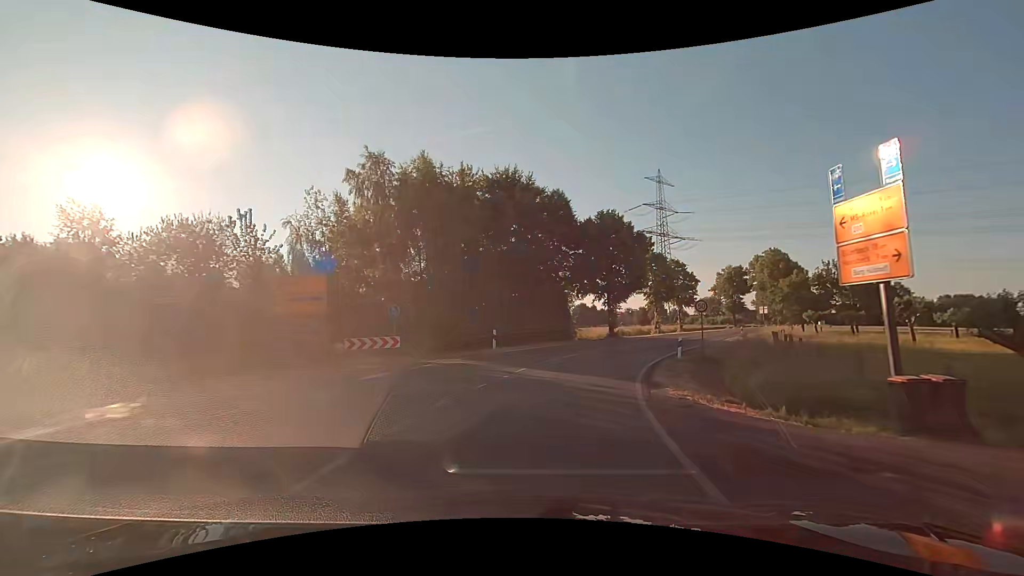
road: secondary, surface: asphalt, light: Day
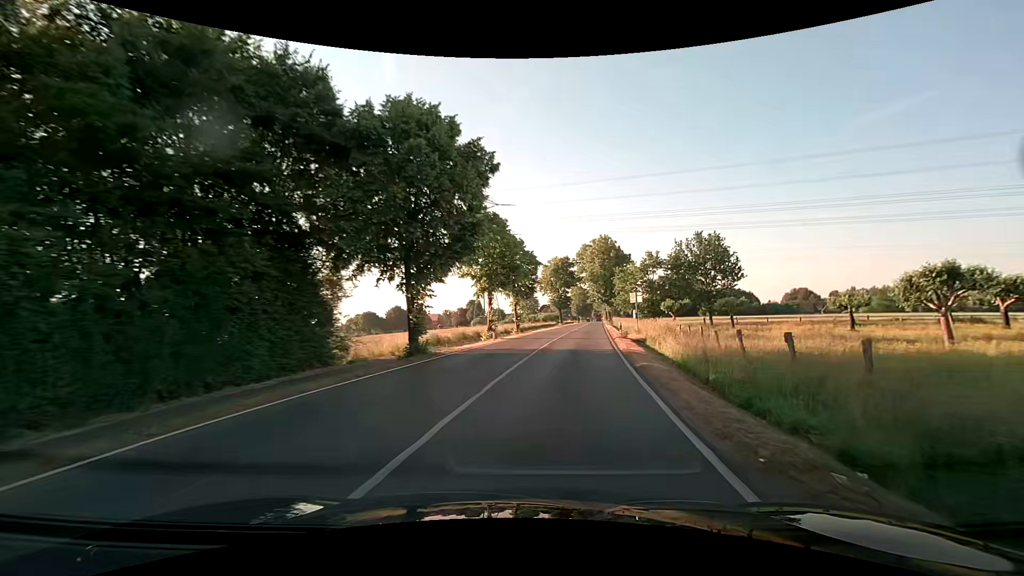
(+4.0, +22.2) m; +21°
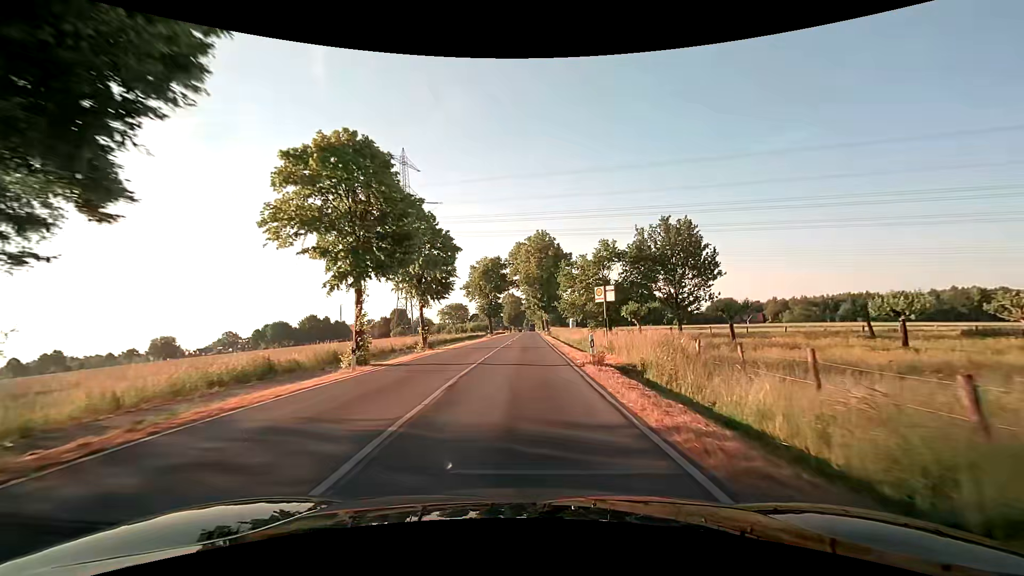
(+1.3, +15.2) m; +8°
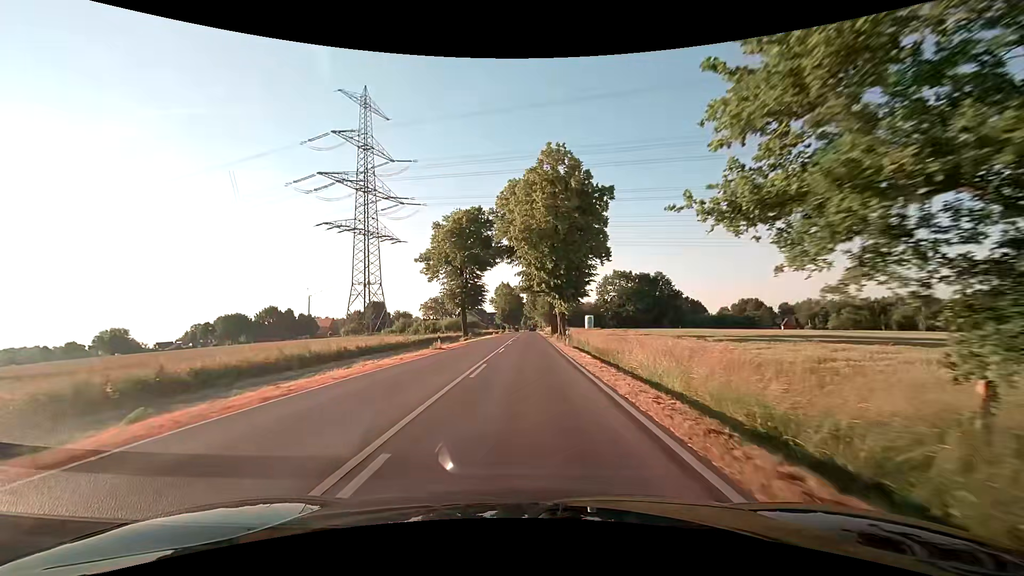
(+0.1, +38.7) m; 0°
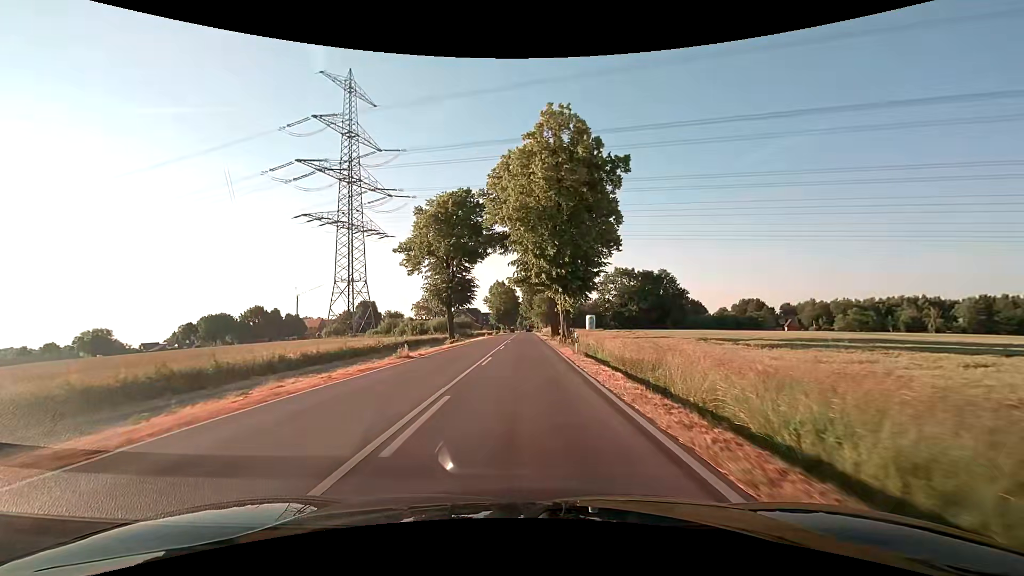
(0.0, +7.8) m; +1°
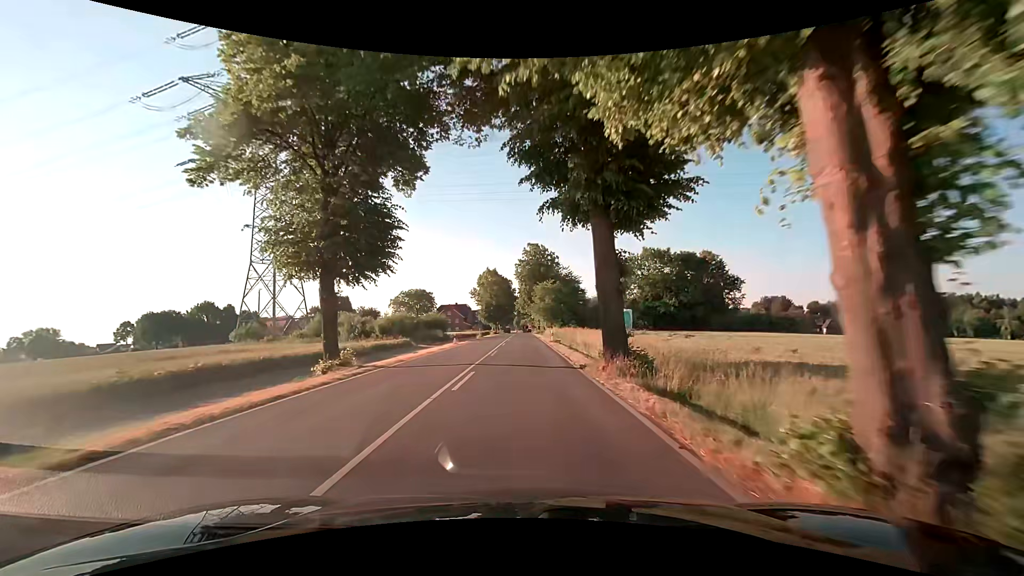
(+0.1, +31.2) m; 0°
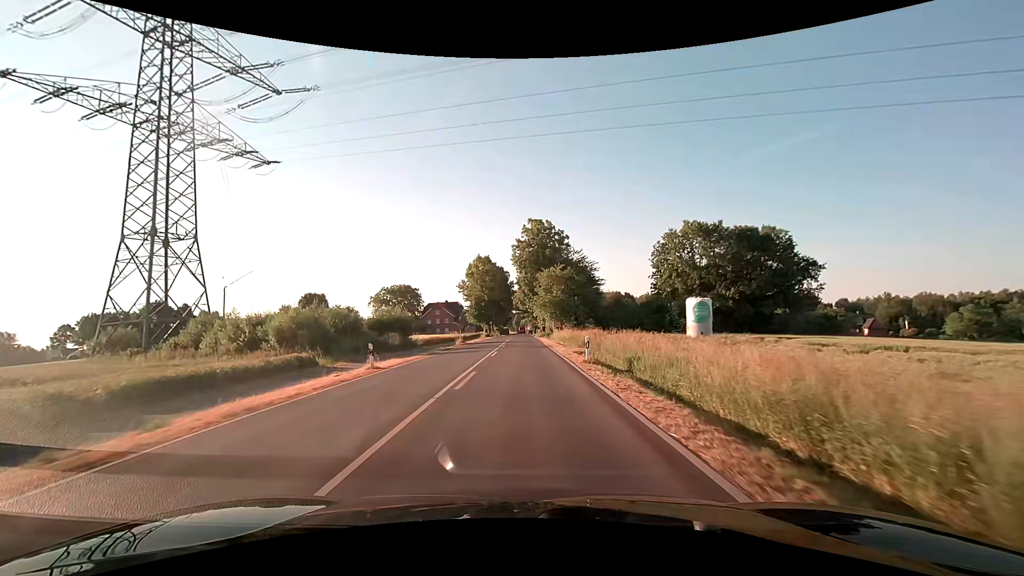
(0.0, +23.4) m; 0°
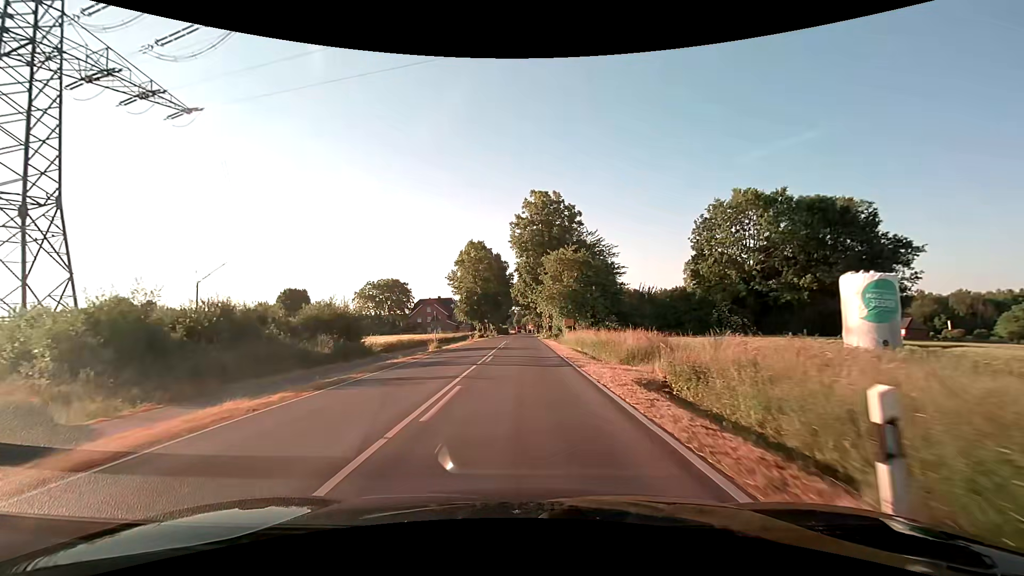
(-0.1, +15.6) m; 0°
(0, +10) (0, +20) (0, +30) (0, +40) (0, +50) (0, +60) (0, +70) (0, +80) (0, +90) (0, +100) m
